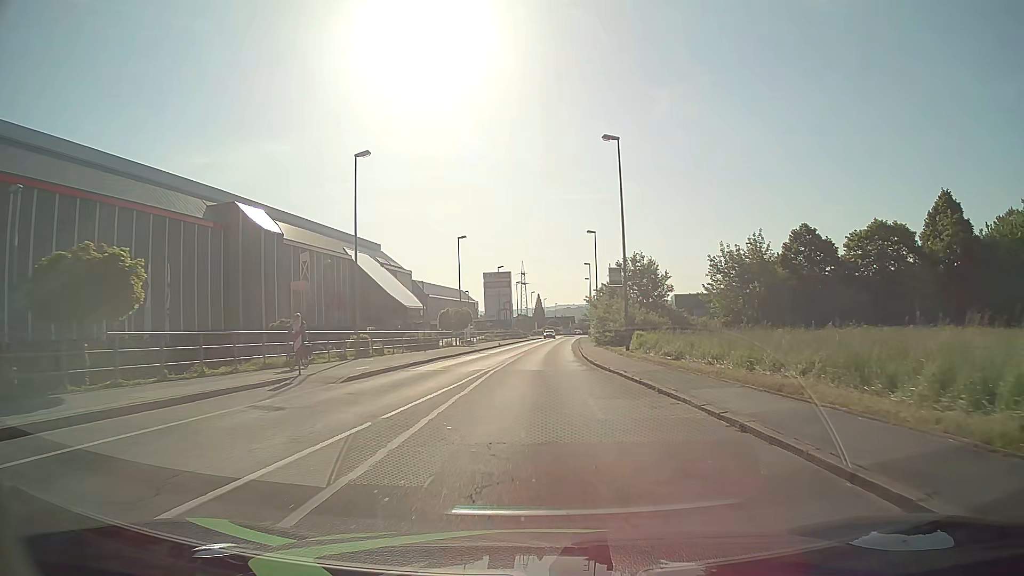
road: tertiary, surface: asphalt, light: Day
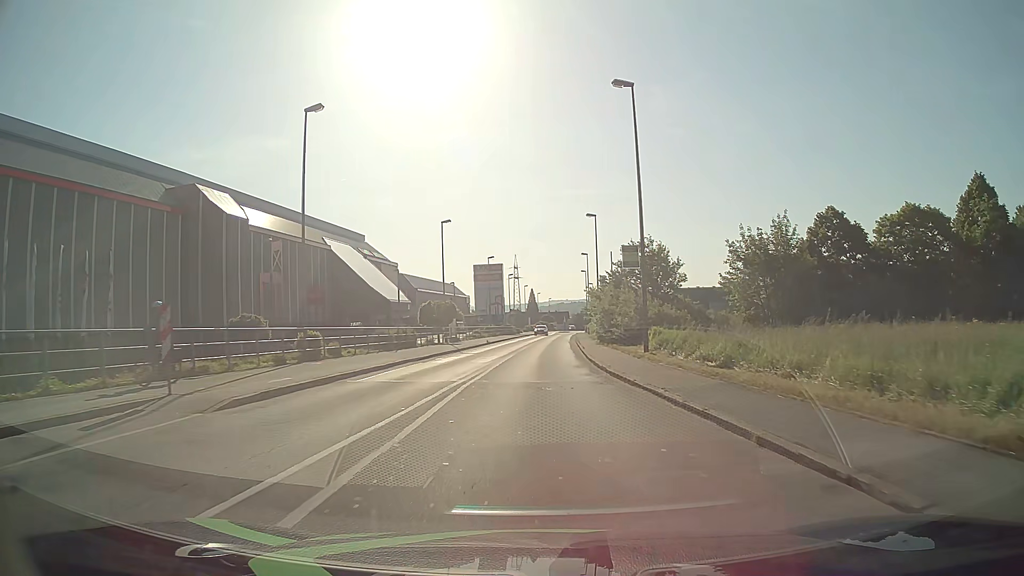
(+0.1, +6.9) m; +1°
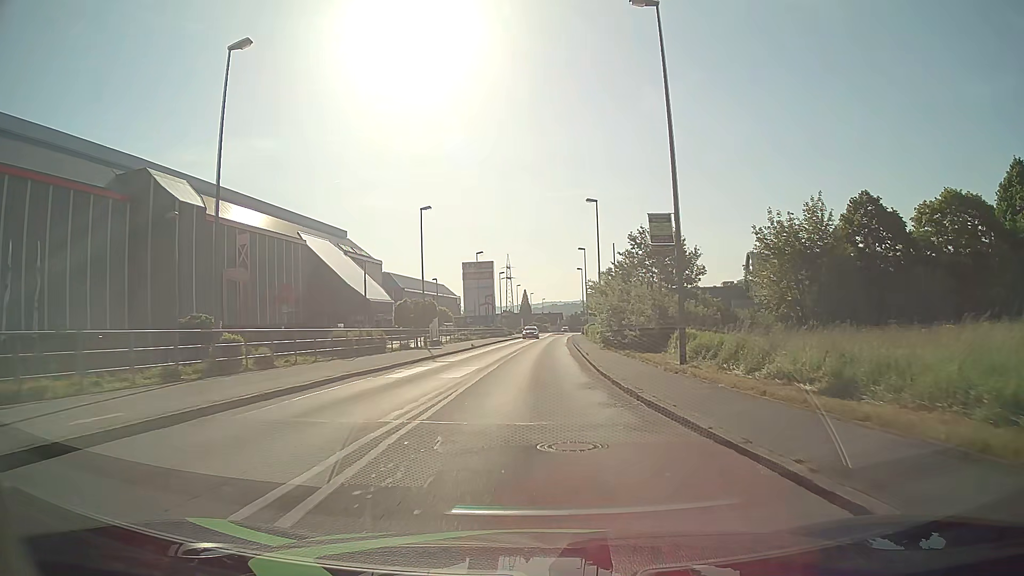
(+0.1, +7.1) m; +1°
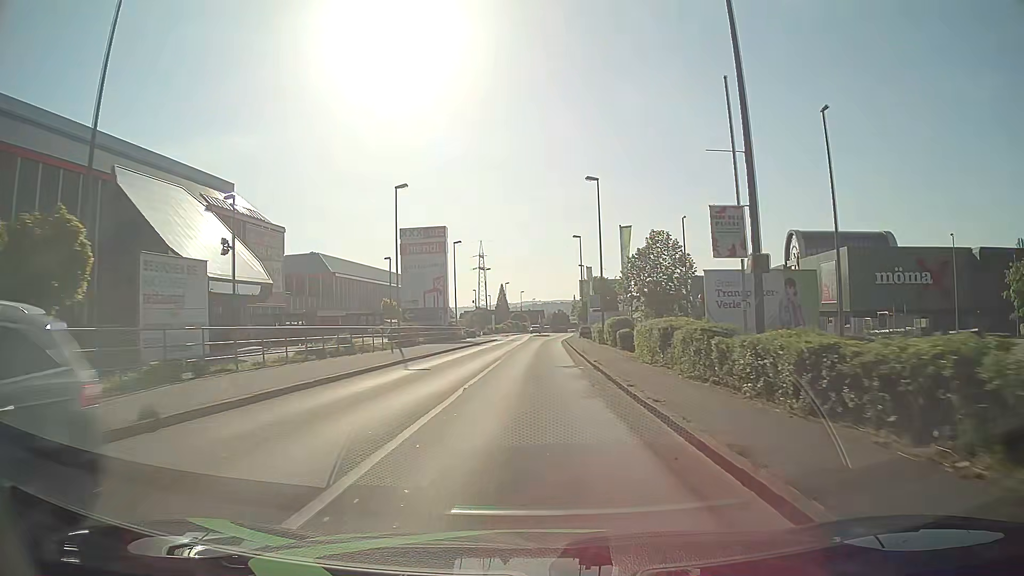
(+0.8, +36.9) m; +2°
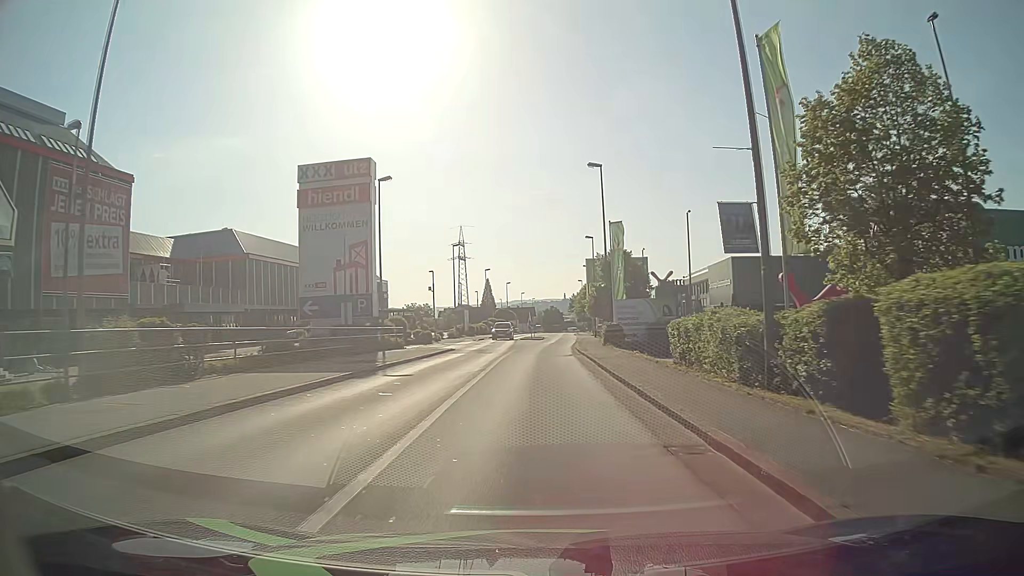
(+0.2, +30.2) m; +1°
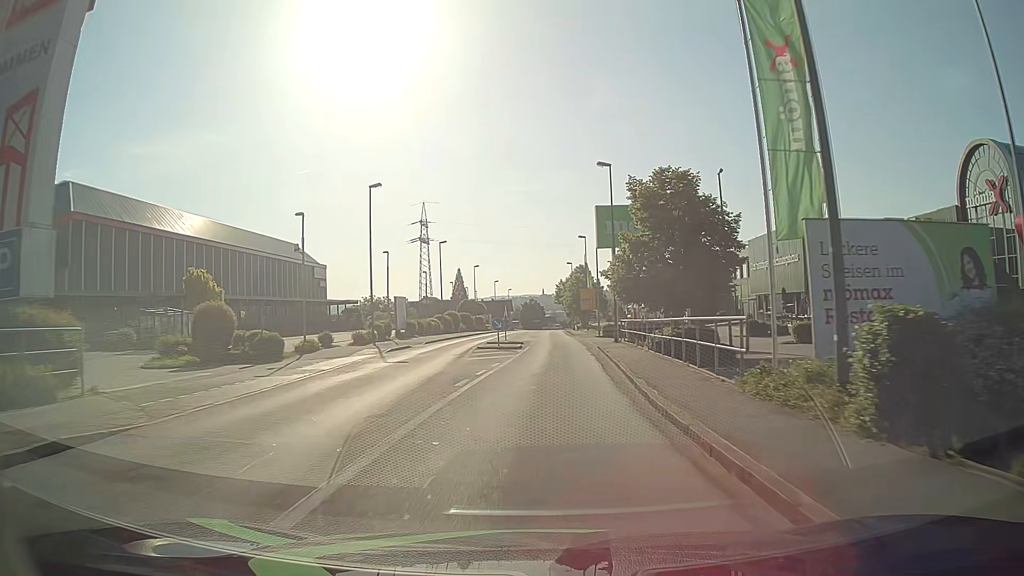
(+0.3, +30.4) m; +2°
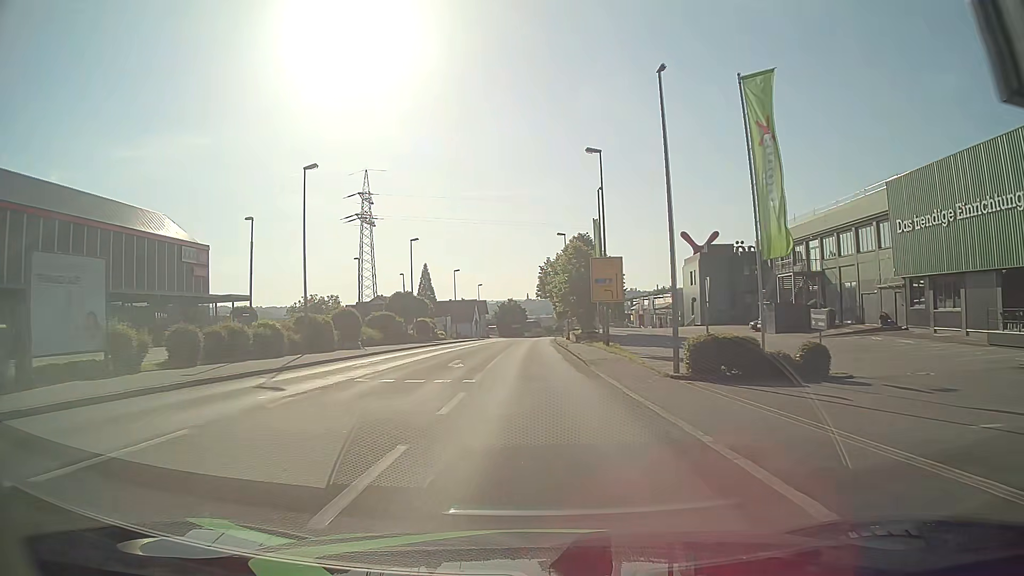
(+1.2, +38.0) m; +2°
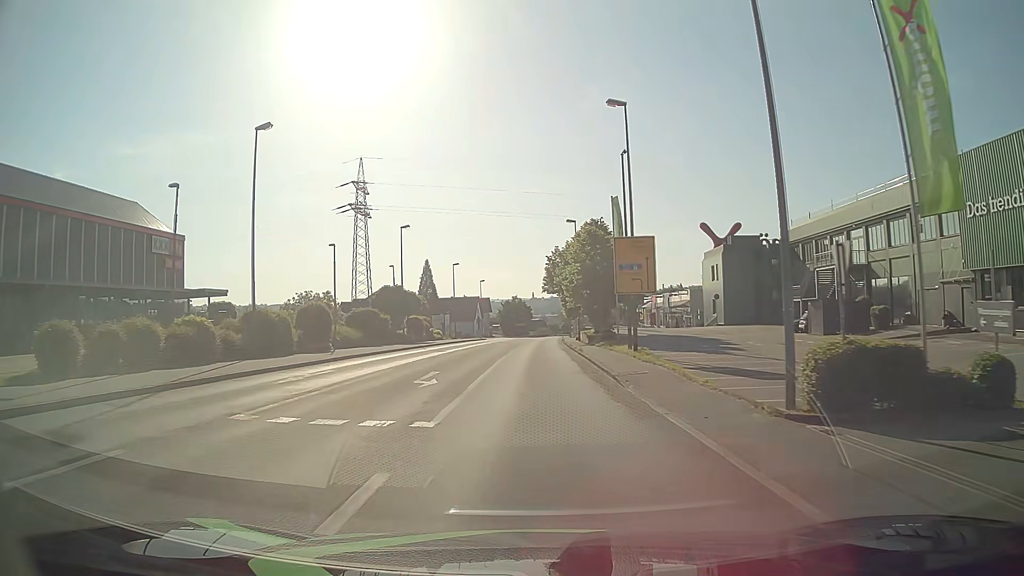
(-0.1, +7.6) m; -1°
(0, +10) (0, +20) (0, +30) (0, +40) (0, +50) (0, +60) (+1, +70) (+1, +80) (+1, +90) (+2, +100) m
